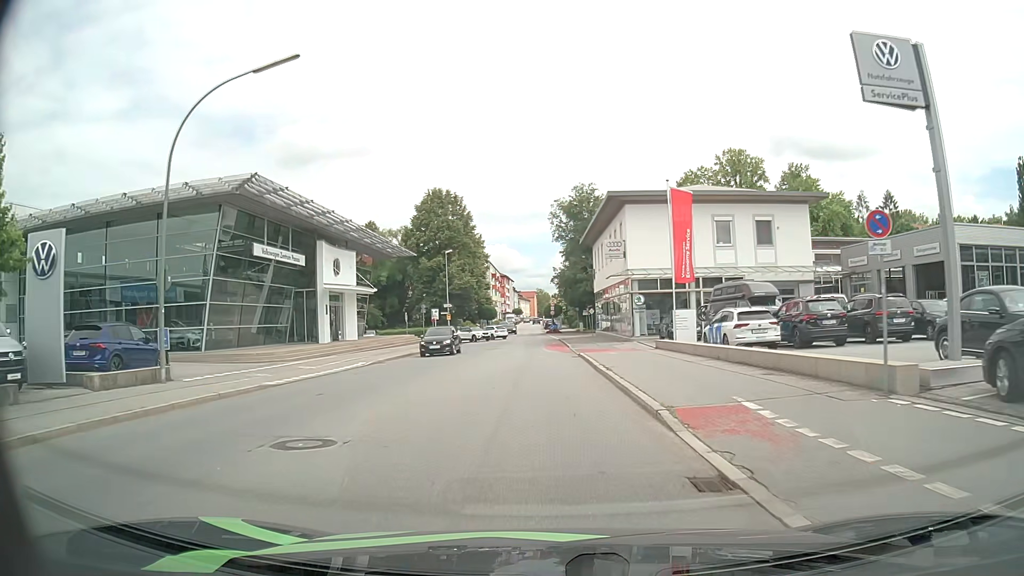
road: tertiary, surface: asphalt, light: Day
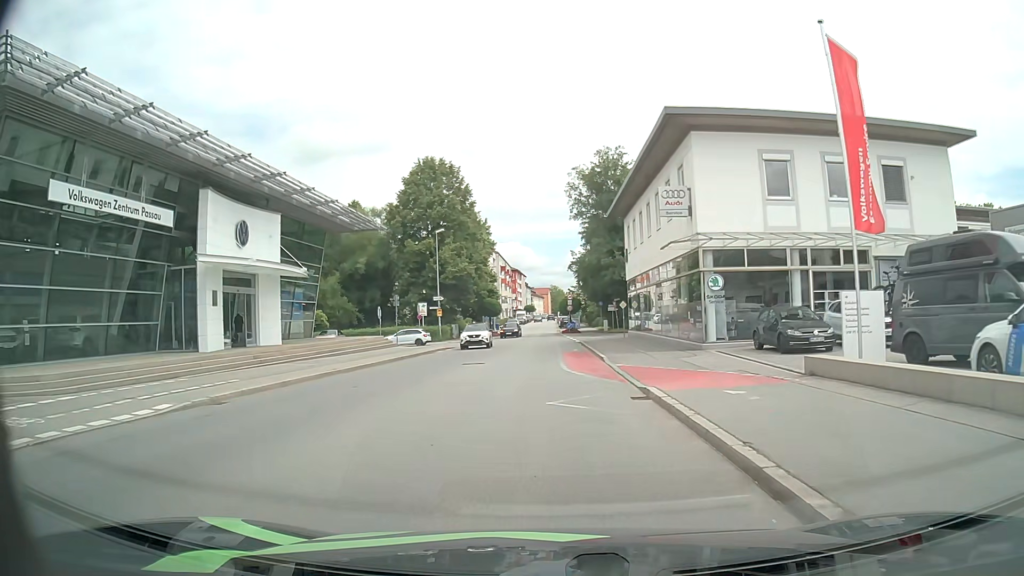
(-0.3, +16.1) m; -2°
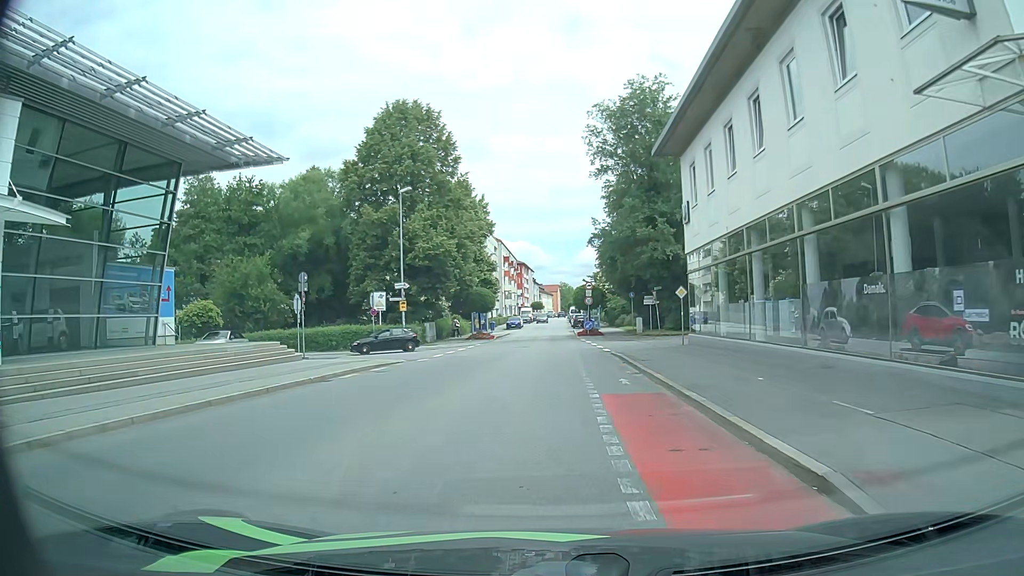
(-0.1, +19.0) m; -1°
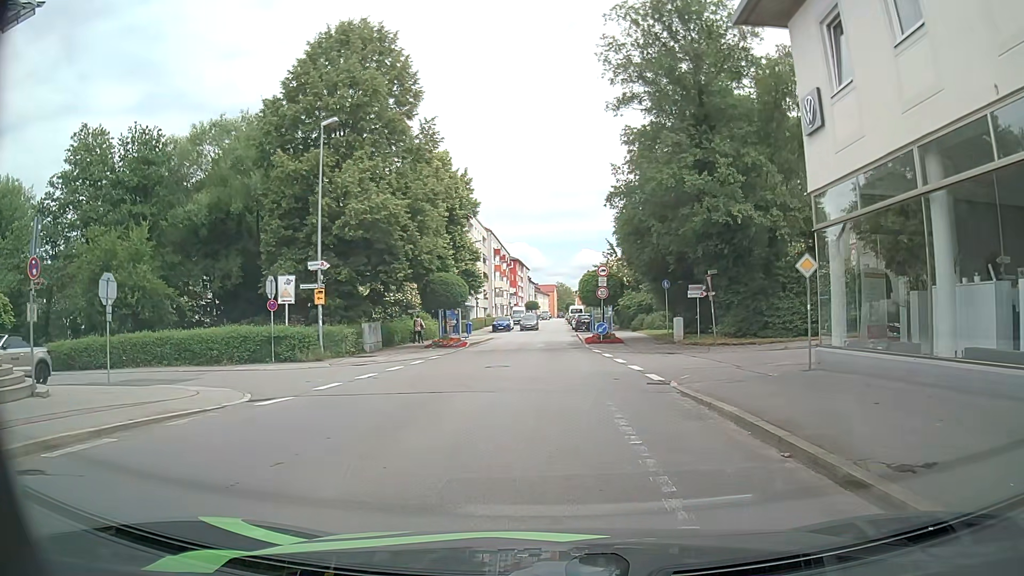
(0.0, +15.5) m; -1°
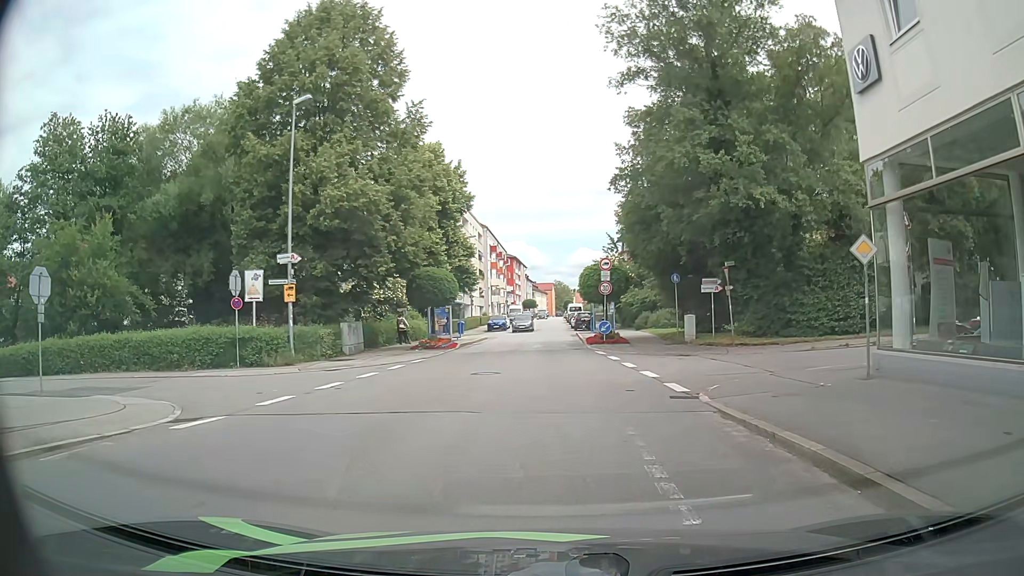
(+0.1, +3.1) m; +1°
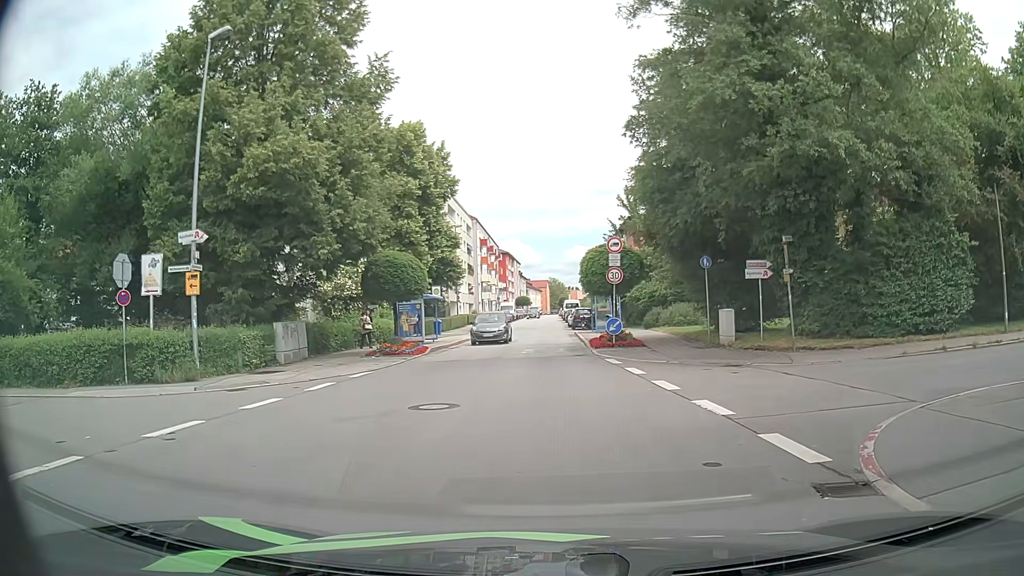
(+0.1, +6.8) m; +1°
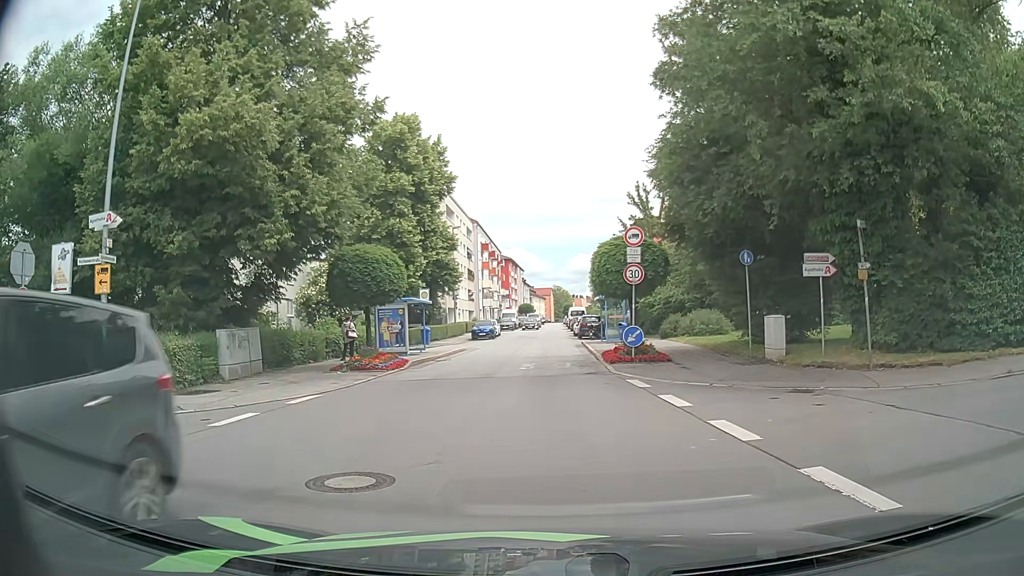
(0.0, +4.5) m; -1°
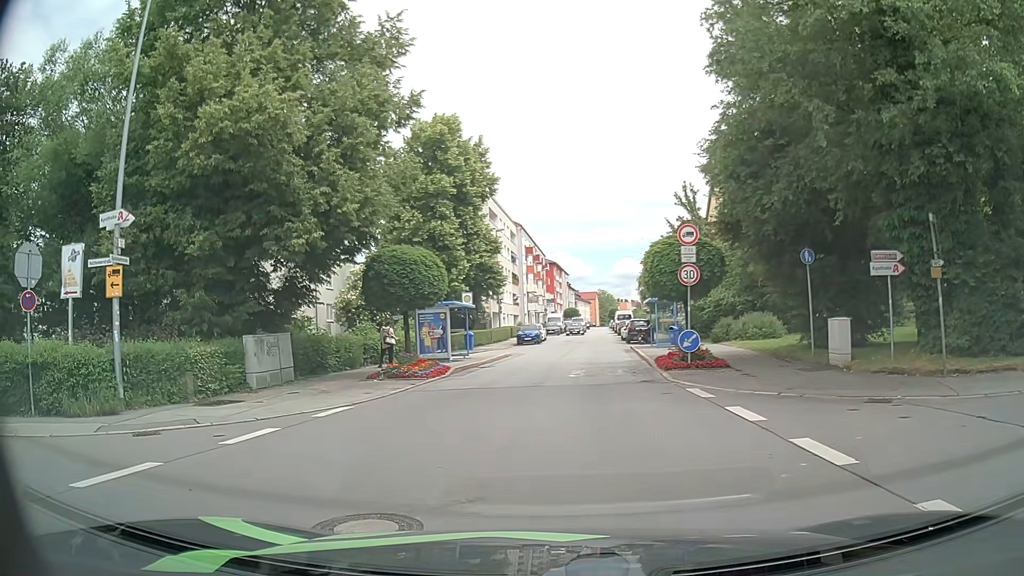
(0.0, +1.3) m; -2°
